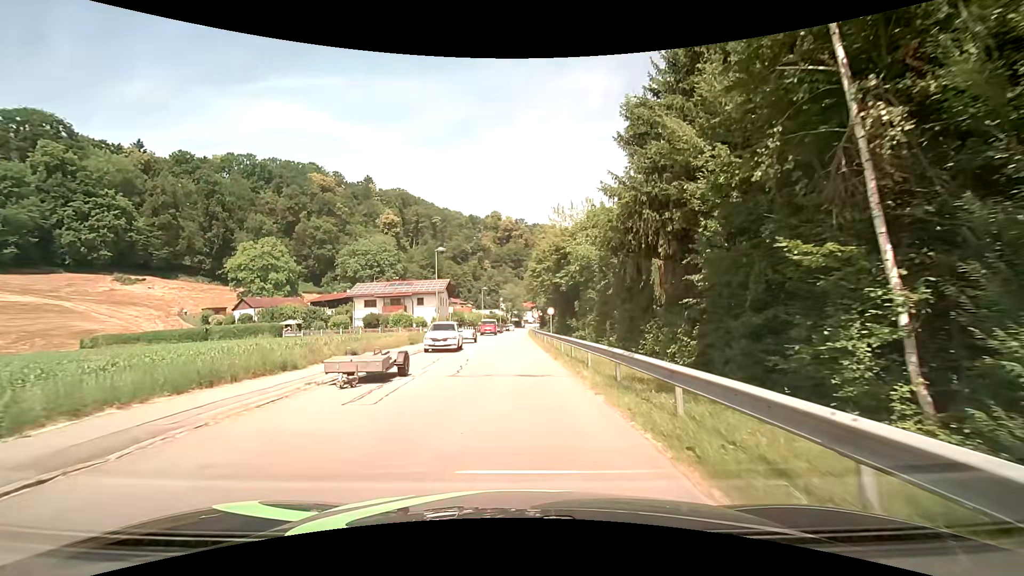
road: residential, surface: asphalt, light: Day
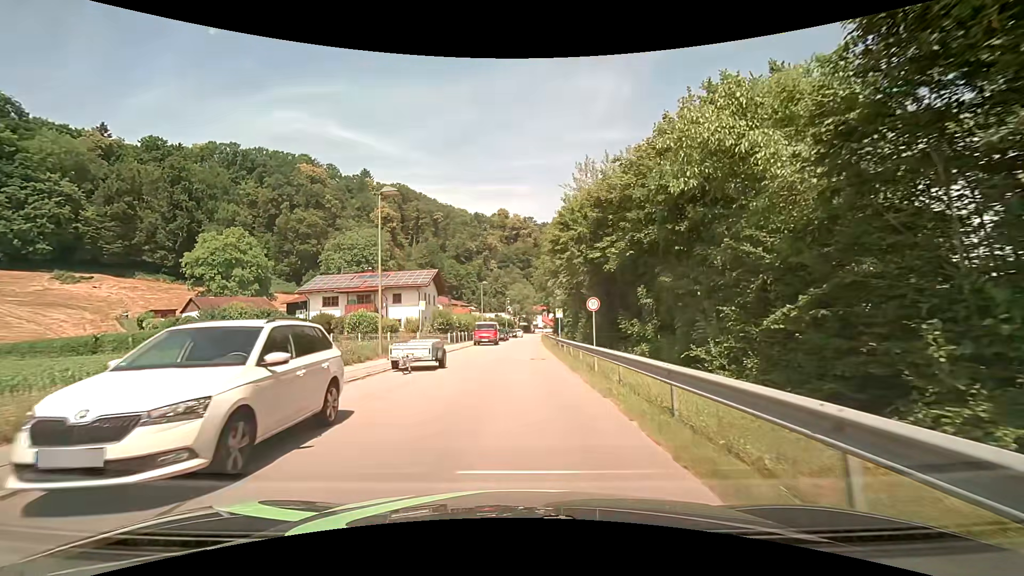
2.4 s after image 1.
(+0.1, +19.9) m; 0°
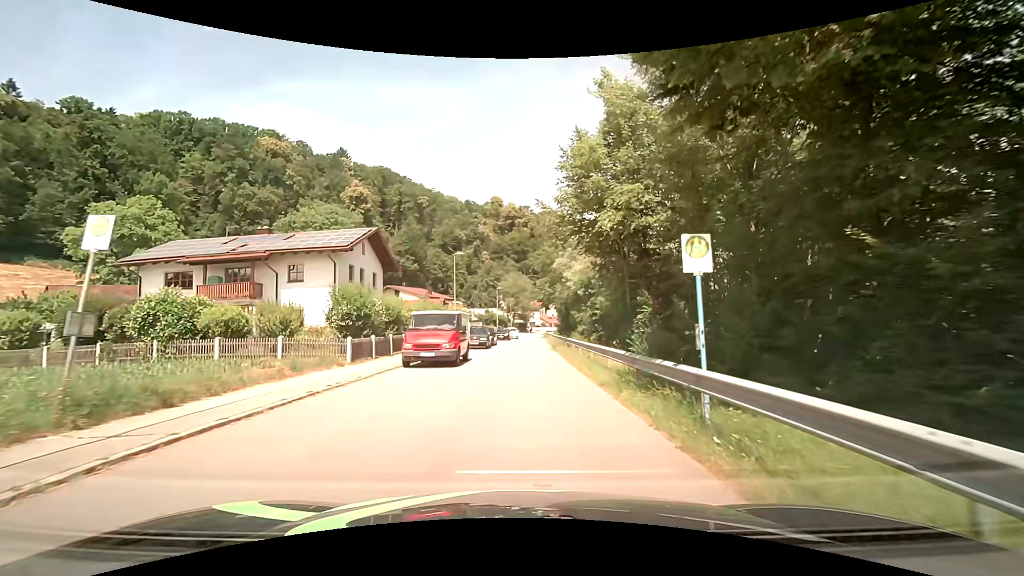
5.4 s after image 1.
(+0.2, +25.0) m; +2°
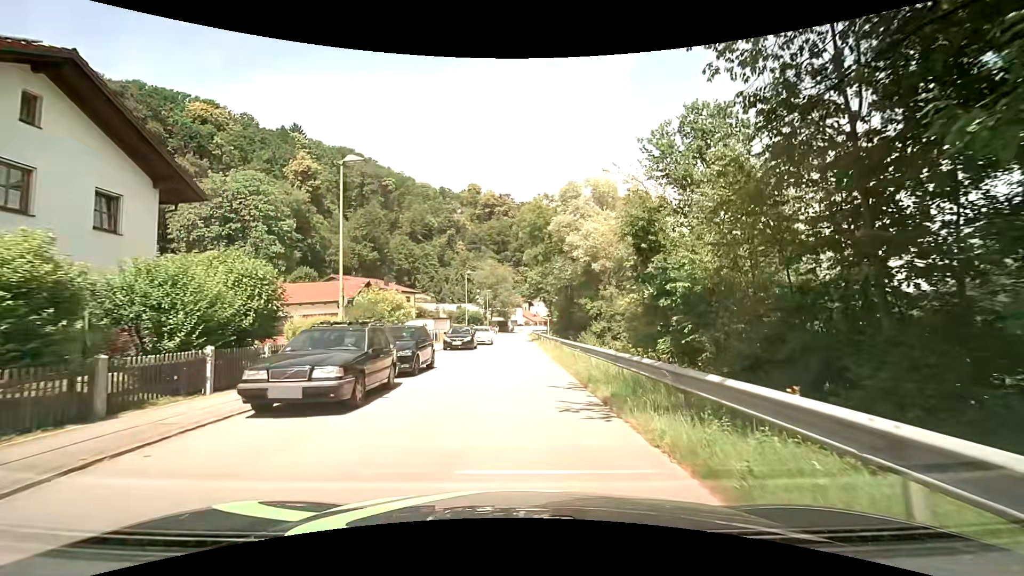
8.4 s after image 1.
(+0.2, +23.8) m; +1°
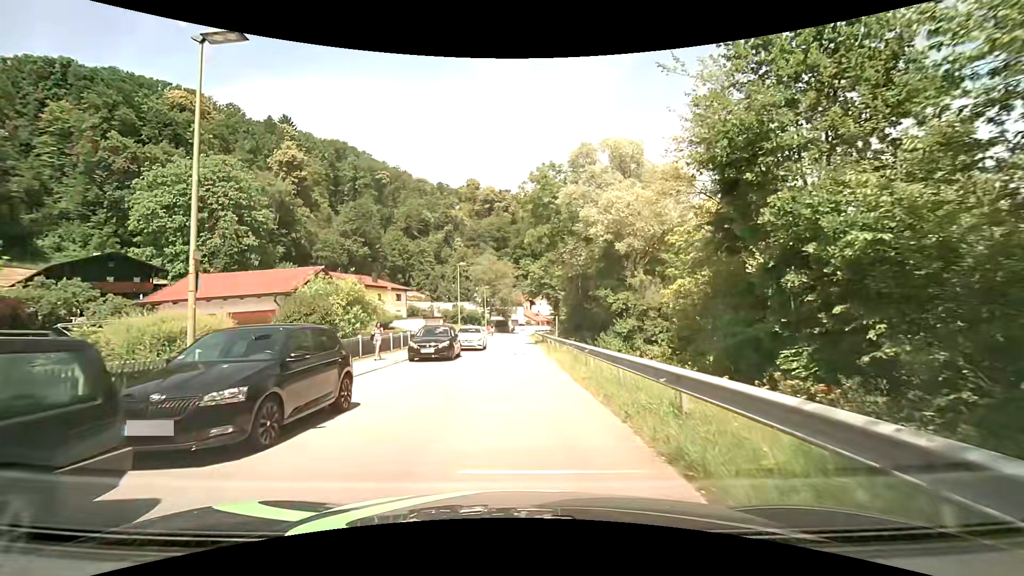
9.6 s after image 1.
(+0.1, +8.4) m; 0°
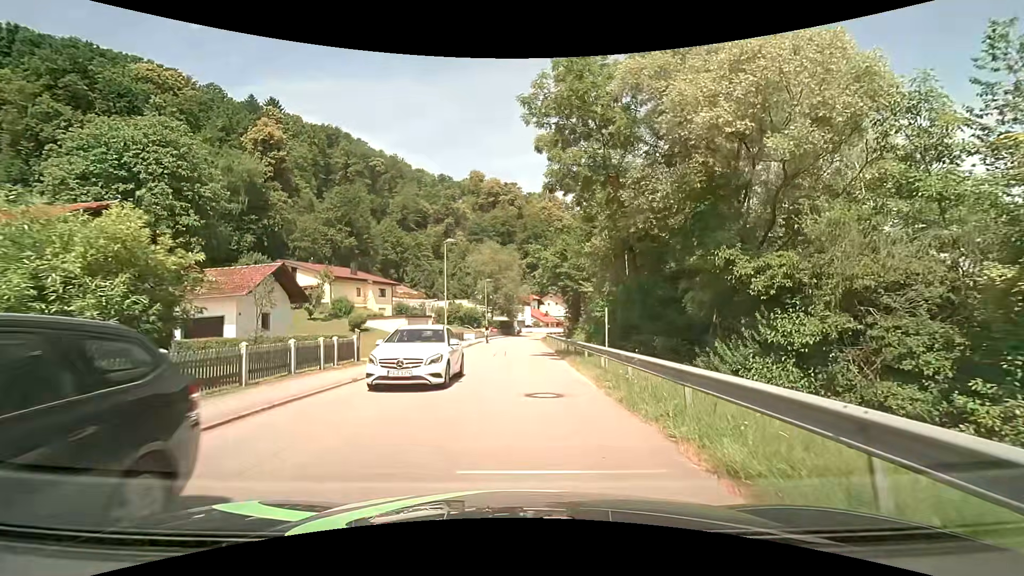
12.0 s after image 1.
(-0.2, +15.1) m; +1°
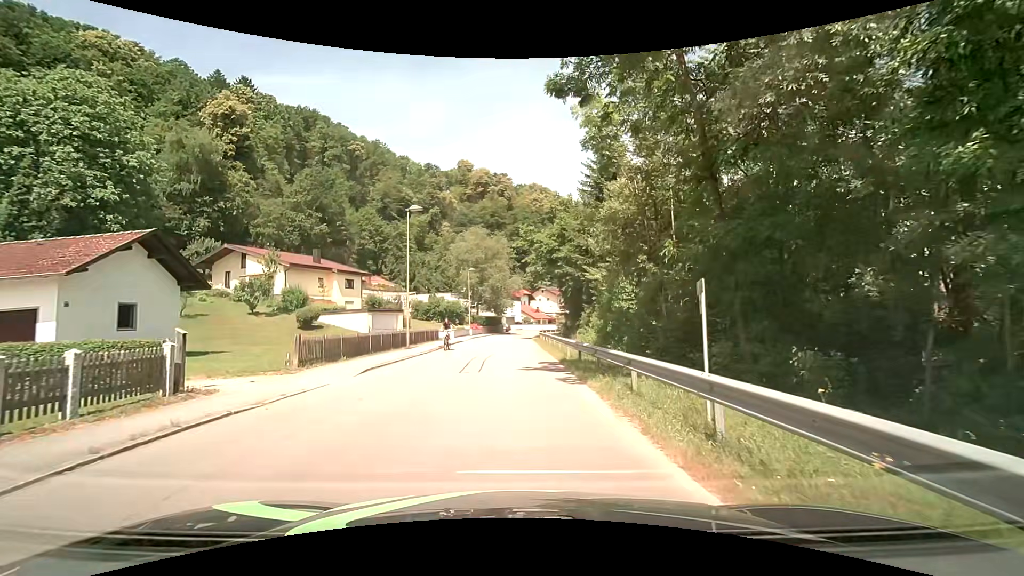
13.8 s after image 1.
(0.0, +9.7) m; 0°
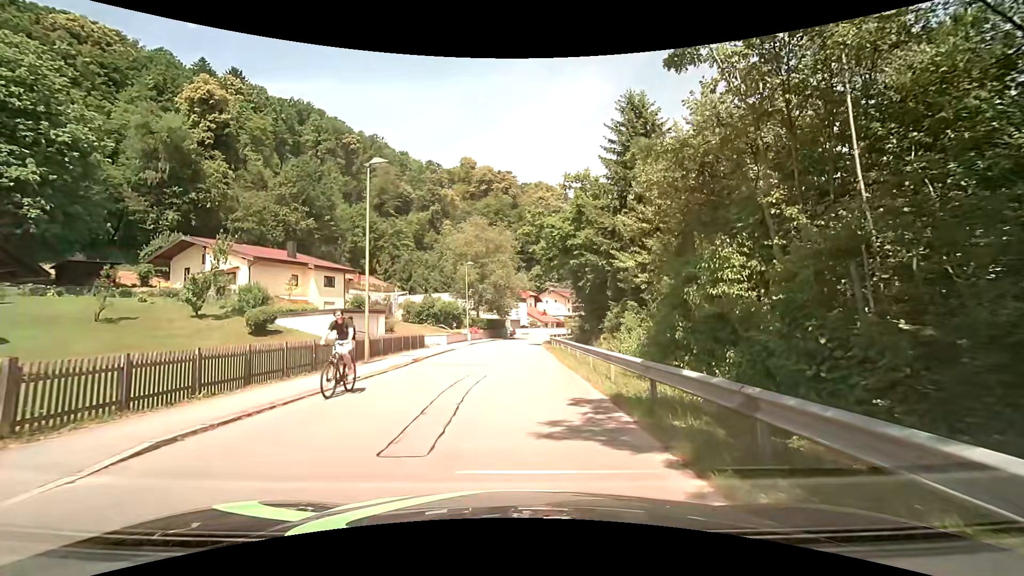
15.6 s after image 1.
(-0.1, +8.9) m; -1°
(0, +10) (0, +20) (0, +30) (0, +40) (0, +50) (+2, +60) (+4, +70) (+7, +79) (+12, +88) (+17, +96) m
